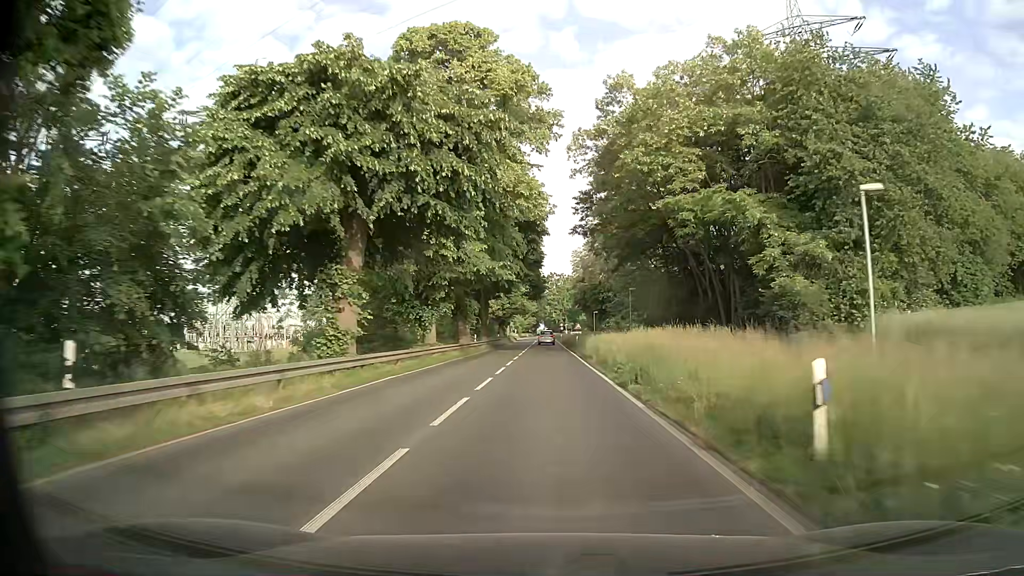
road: primary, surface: asphalt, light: Day
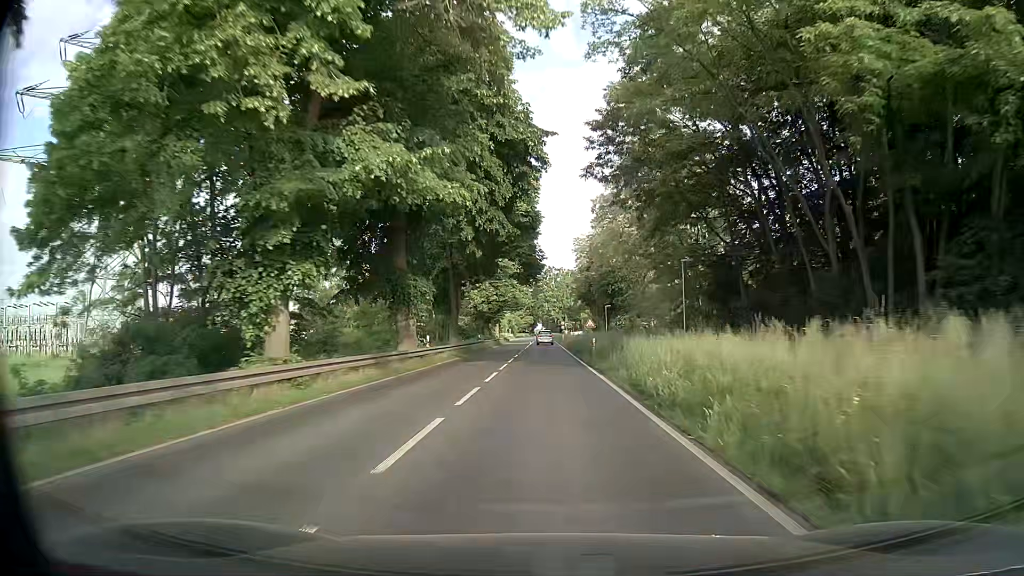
(+0.2, +21.4) m; 0°
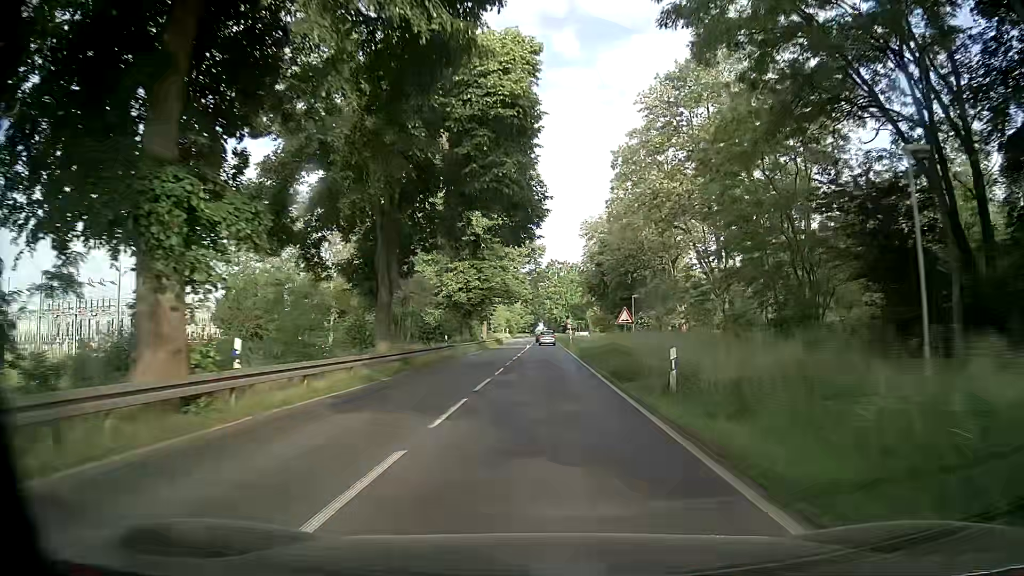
(0.0, +21.2) m; 0°
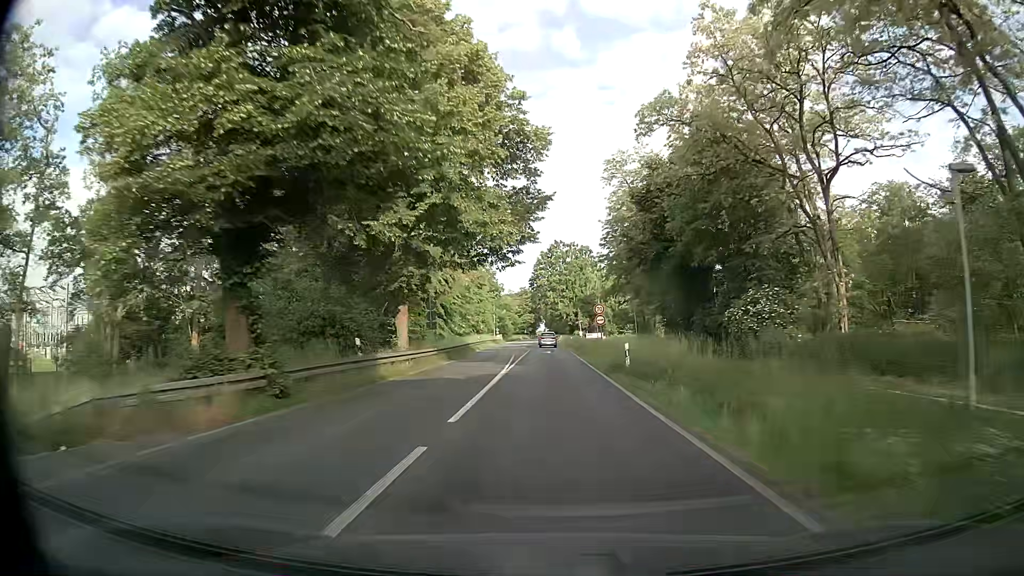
(-0.1, +42.2) m; 0°
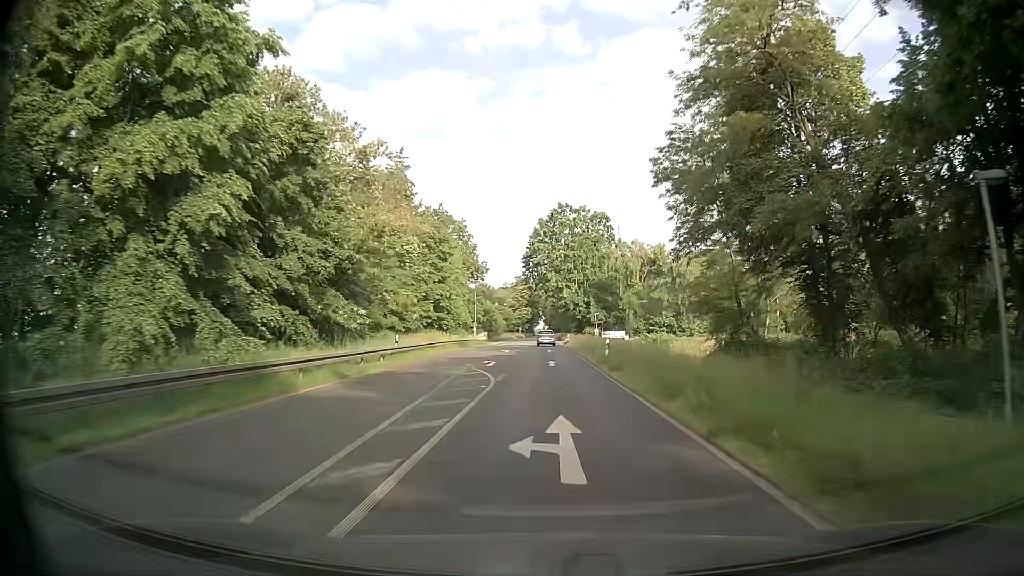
(+0.1, +41.8) m; 0°
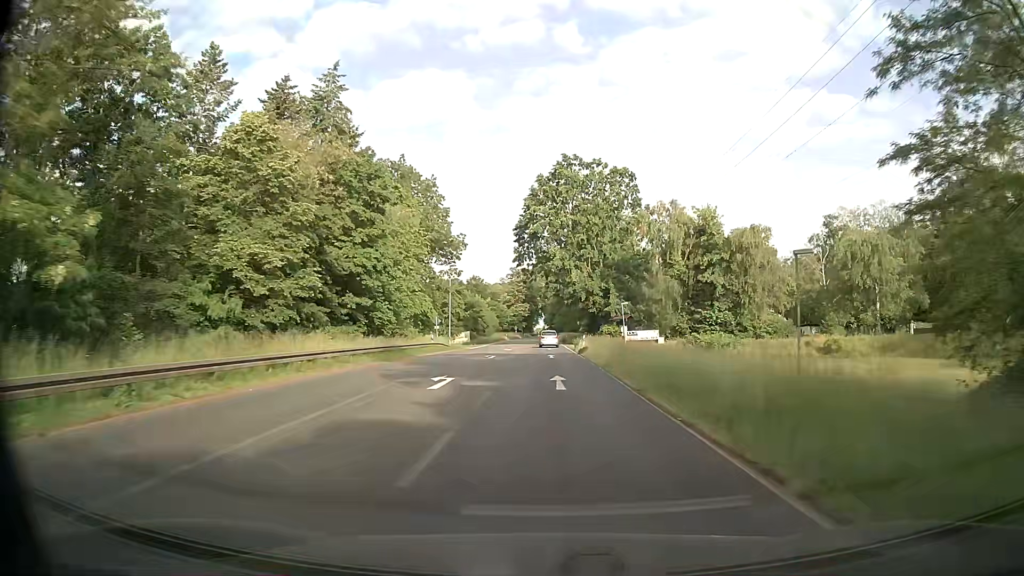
(+0.1, +31.1) m; 0°
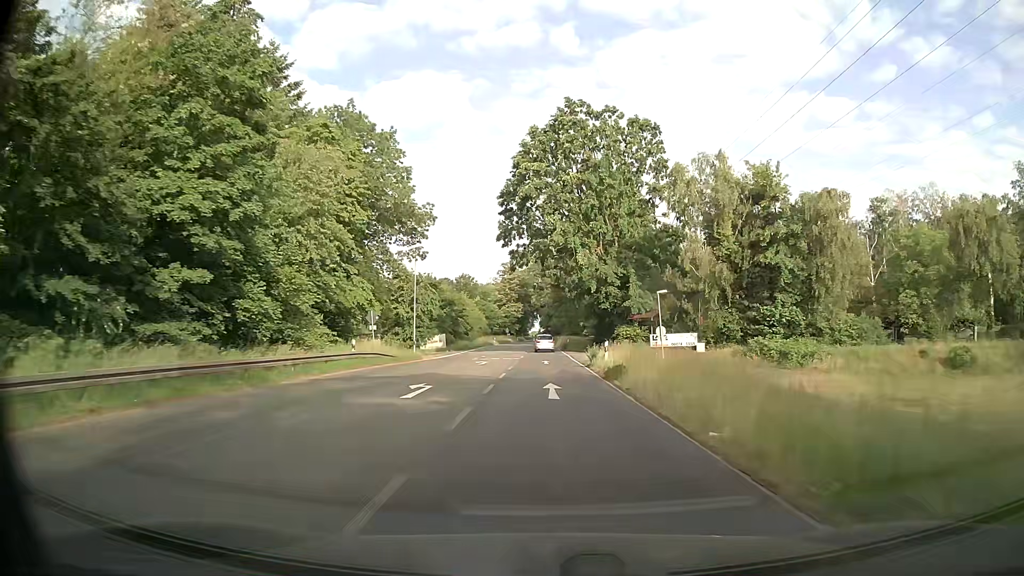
(+0.1, +20.6) m; 0°
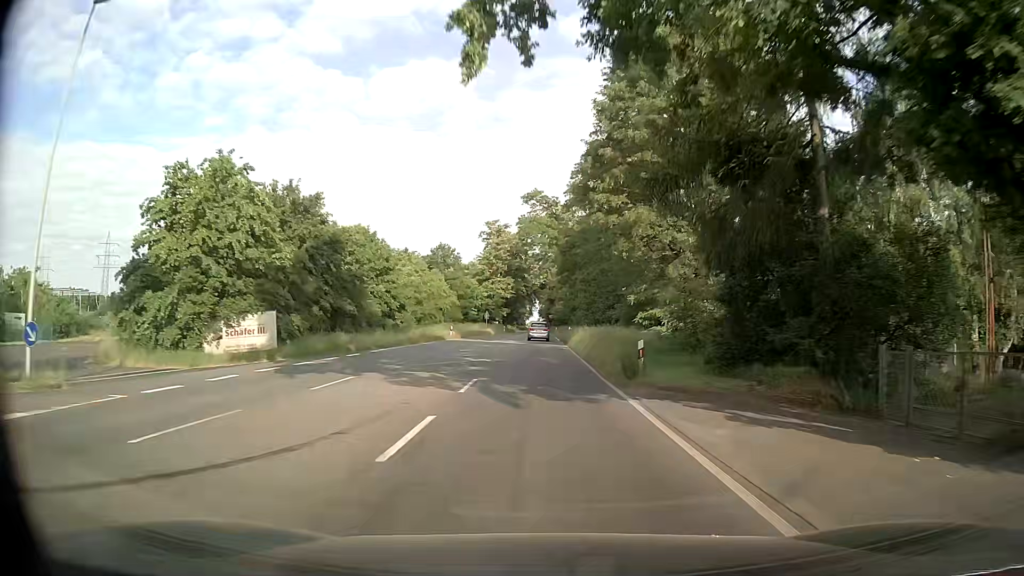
(0.0, +51.0) m; 0°
(0, +10) (0, +20) (0, +30) (0, +40) (0, +50) (0, +60) (0, +70) (0, +80) (0, +90) (0, +100) m
